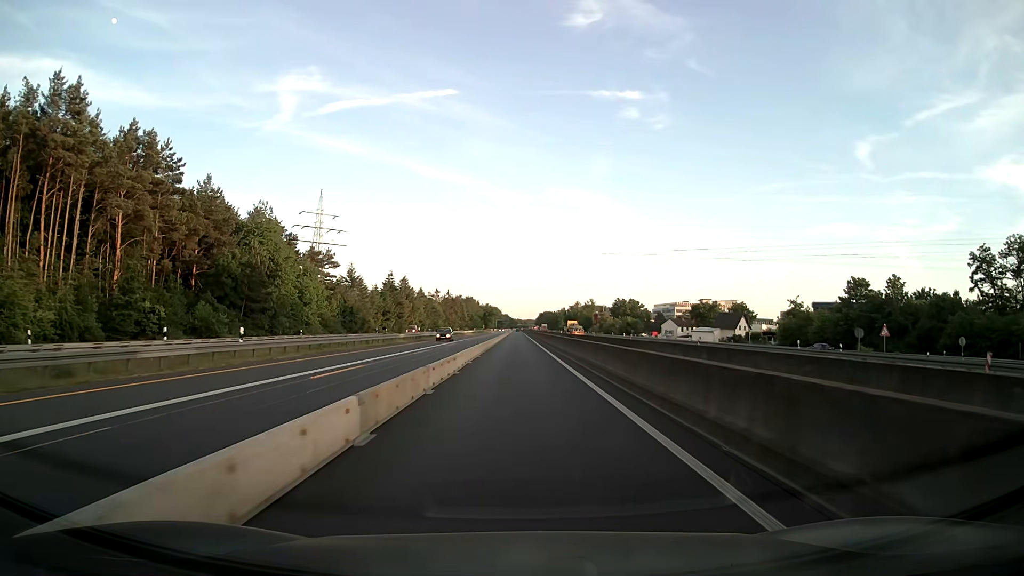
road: motorway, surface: asphalt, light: Day
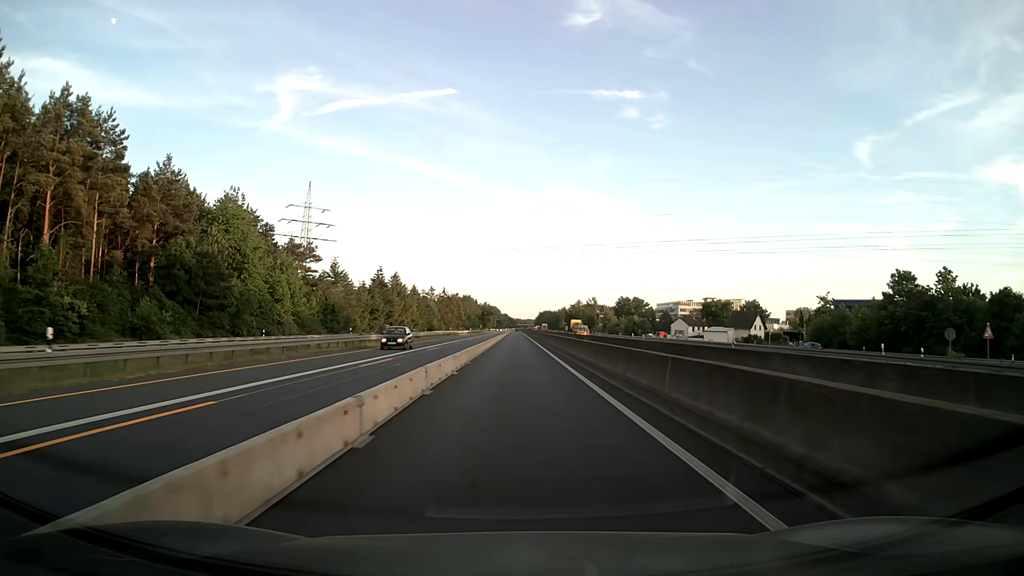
(0.0, +12.2) m; 0°
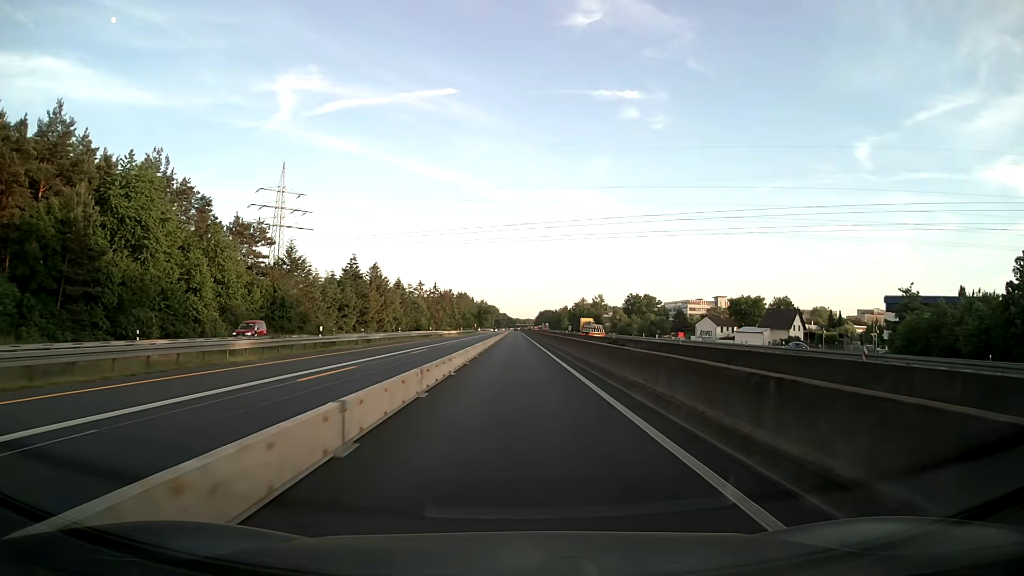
(0.0, +24.7) m; 0°
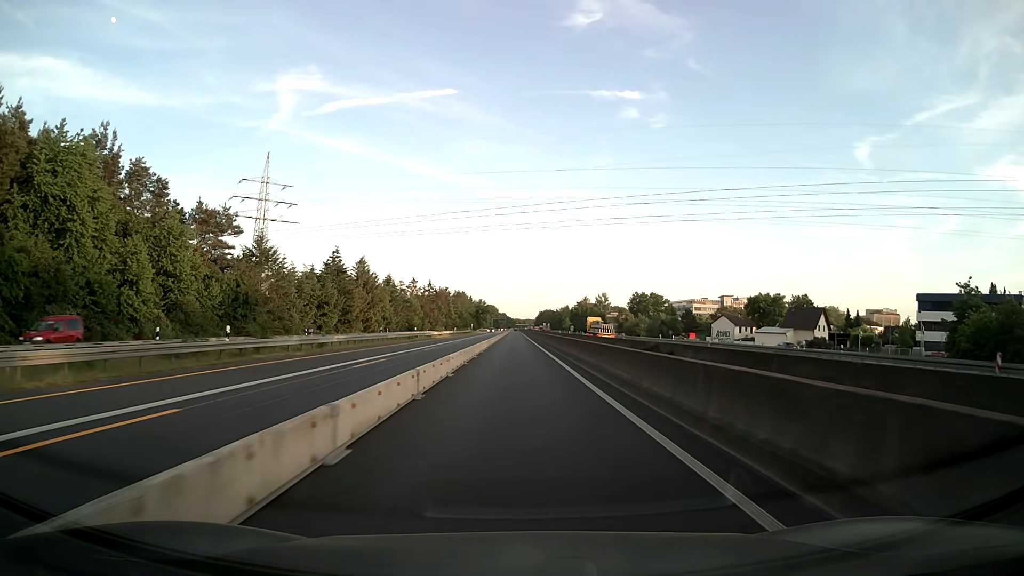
(0.0, +12.5) m; 0°
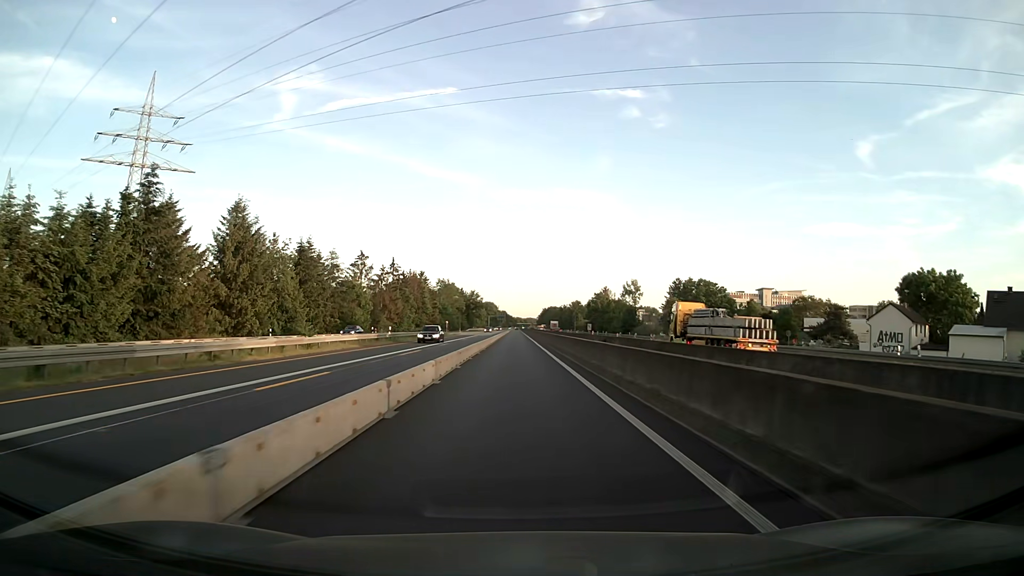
(0.0, +63.1) m; 0°
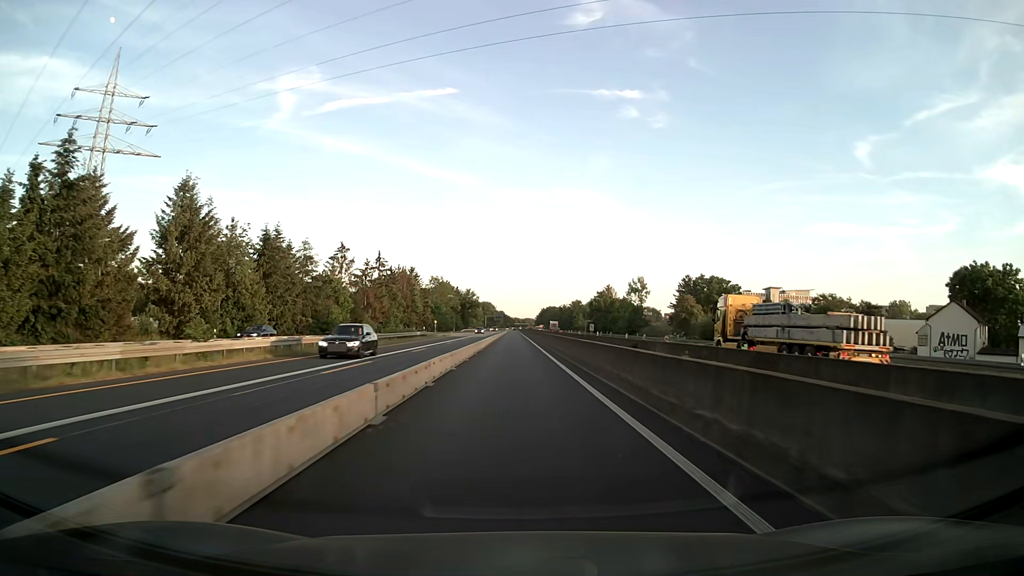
(0.0, +12.7) m; 0°
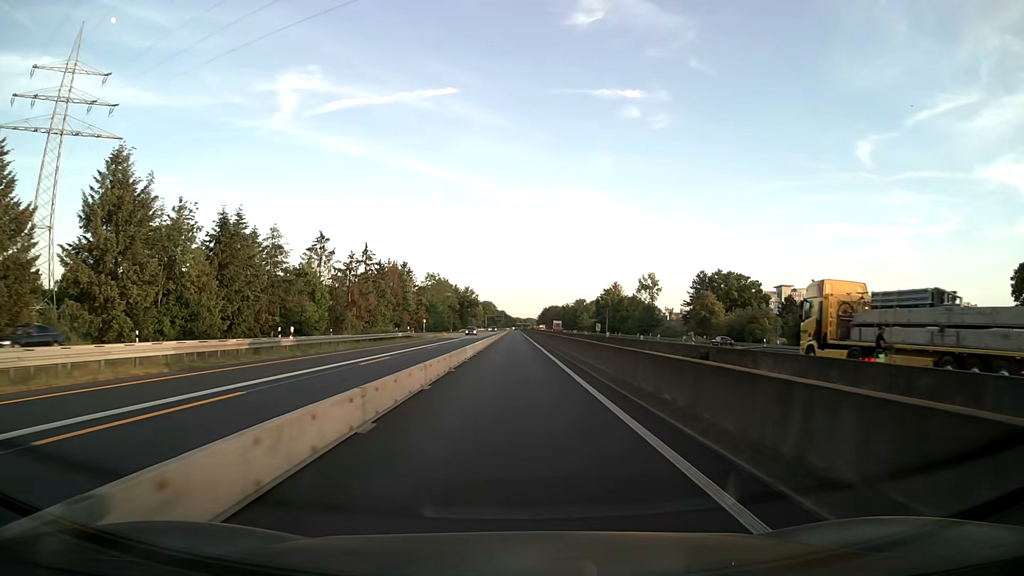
(0.0, +12.7) m; 0°
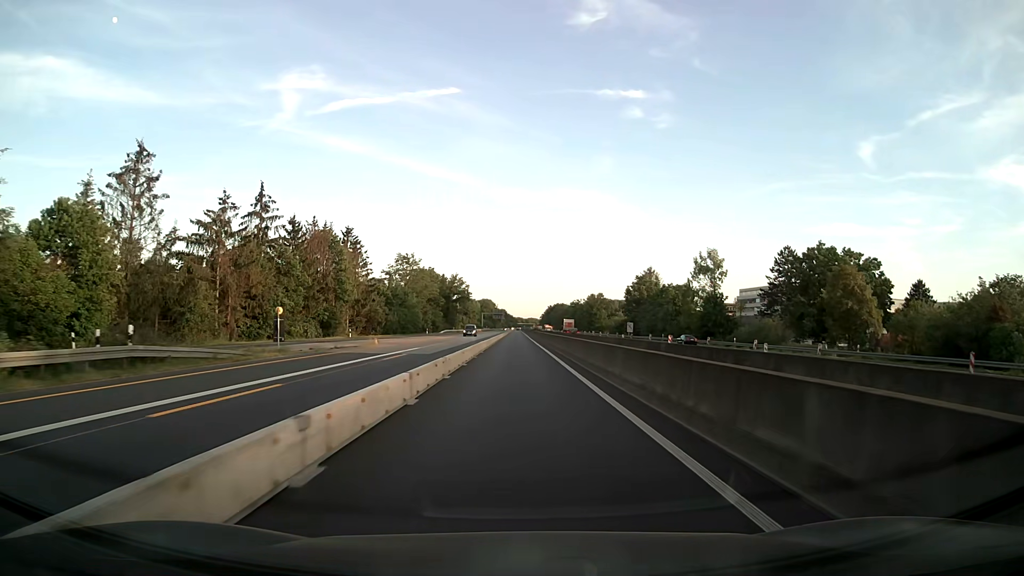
(-0.1, +51.2) m; 0°
(0, +10) (0, +20) (0, +30) (0, +40) (0, +50) (0, +60) (0, +70) (0, +80) (0, +90) (0, +100) m
